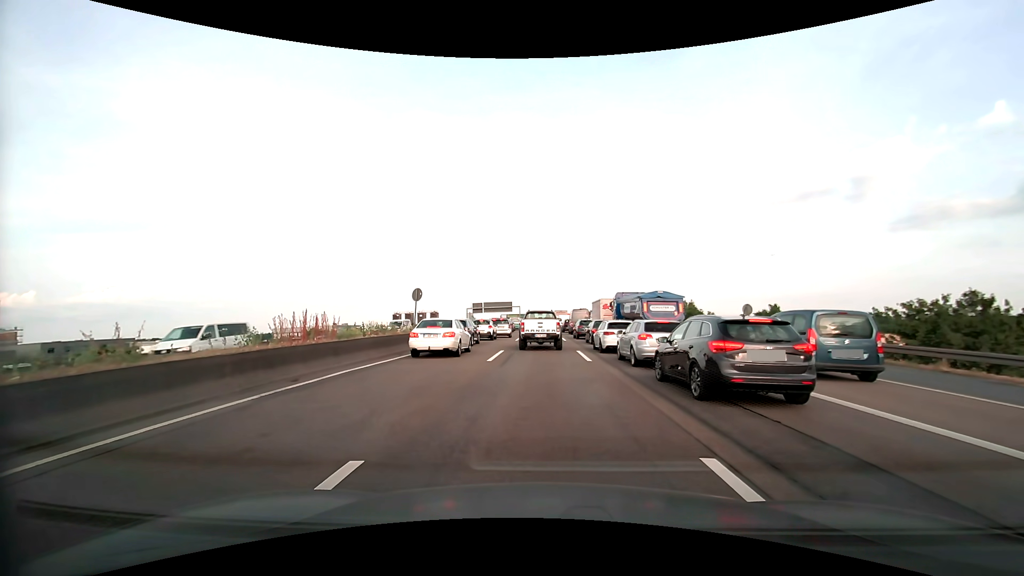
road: motorway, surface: asphalt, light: Day
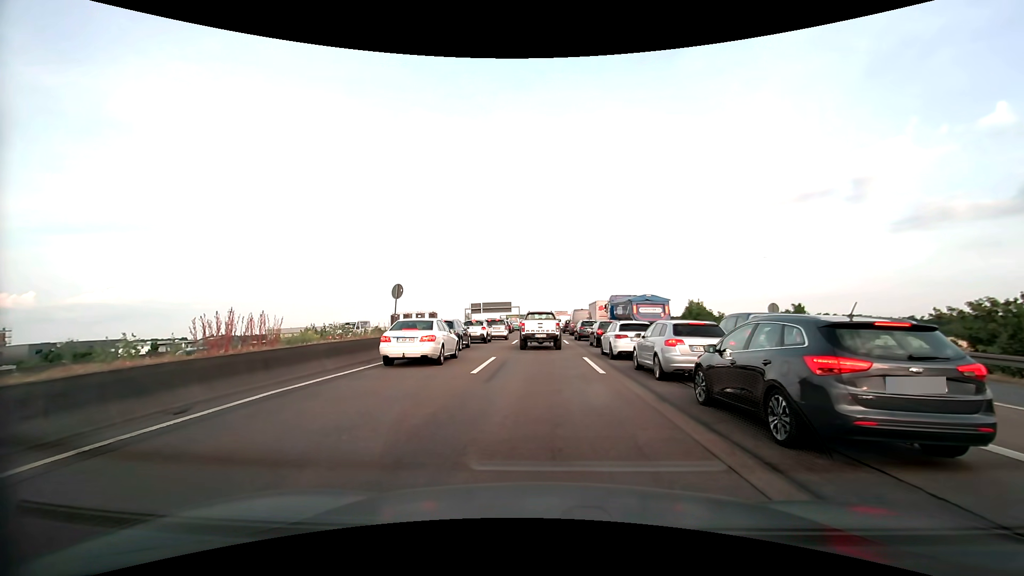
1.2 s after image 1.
(0.0, +3.8) m; 0°
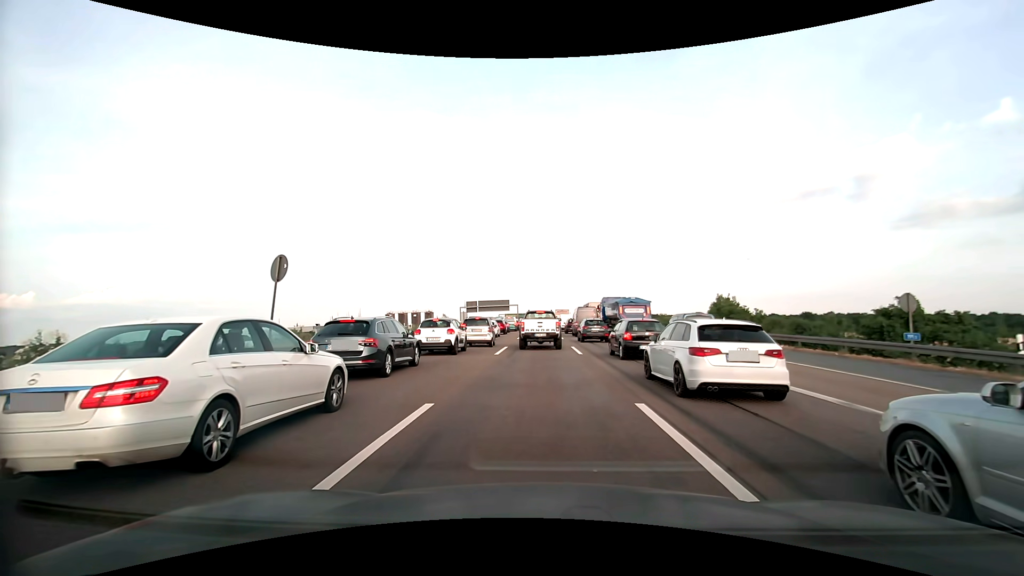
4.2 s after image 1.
(+0.1, +11.0) m; +1°
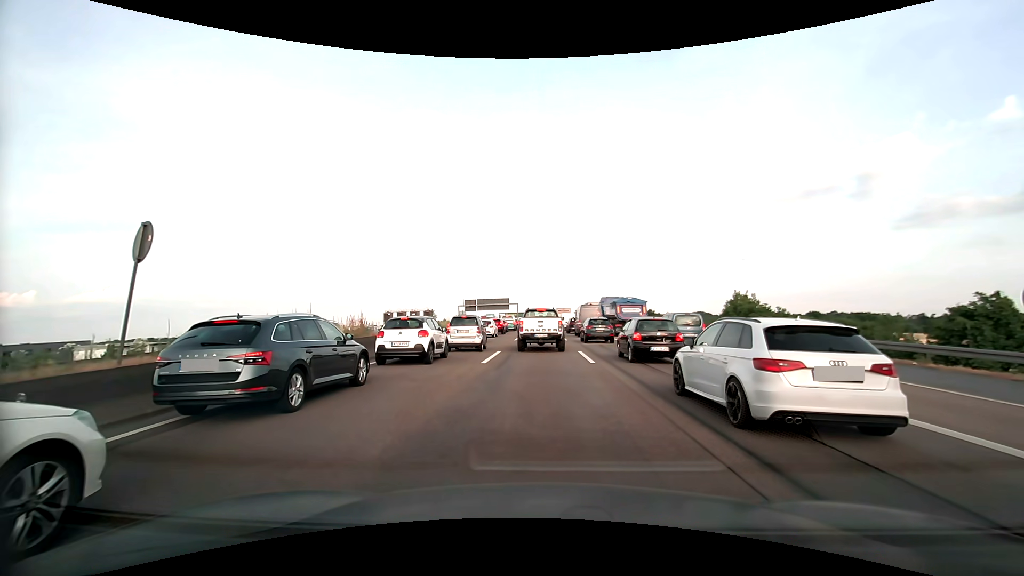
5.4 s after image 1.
(-0.1, +4.6) m; -1°
(0, +10) (0, +20) (0, +30) (0, +40) (0, +50) (0, +60) (0, +70) (0, +80) (0, +90) (0, +100) m
